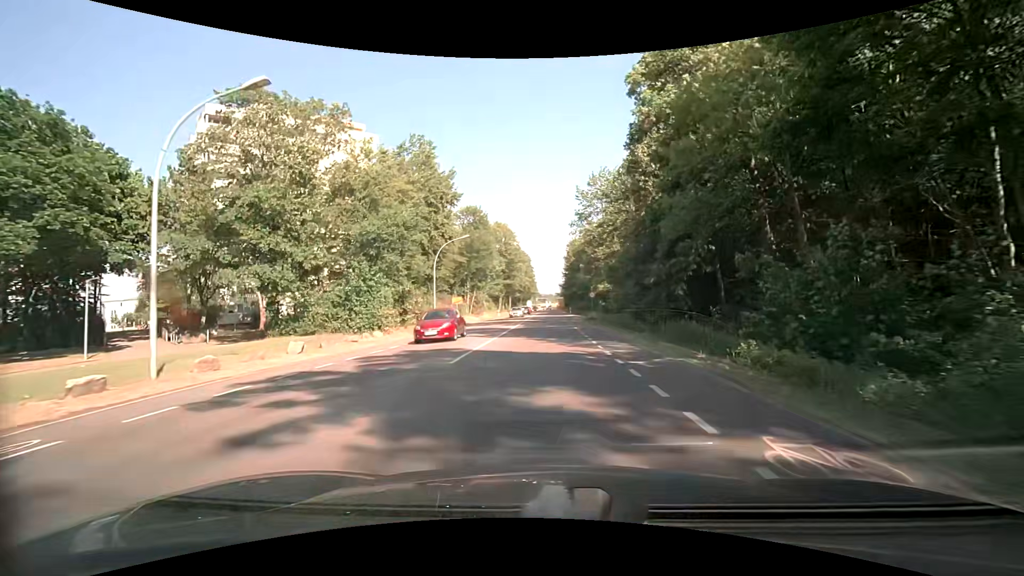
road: tertiary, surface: asphalt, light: Day
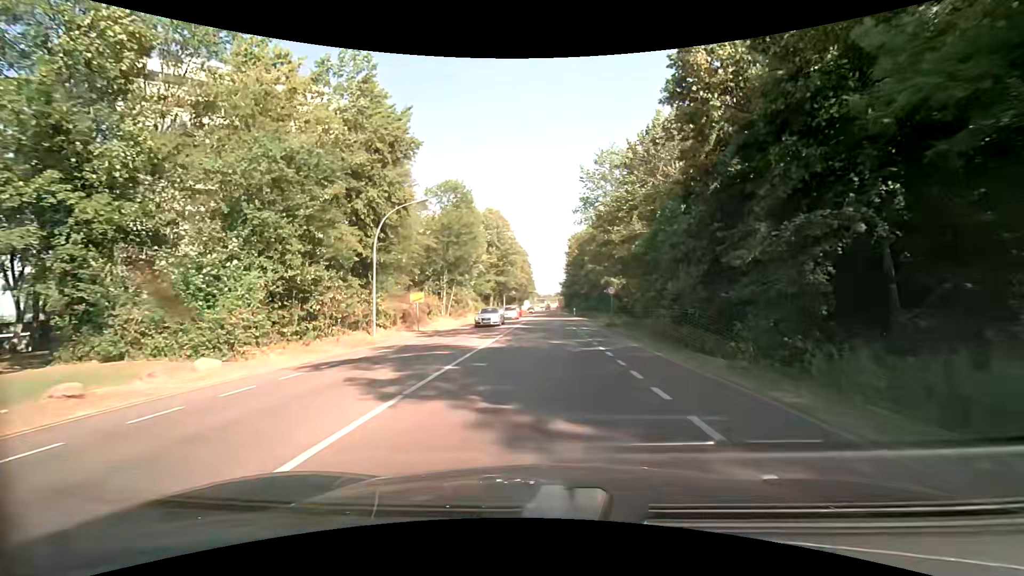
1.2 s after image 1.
(+0.1, +14.6) m; +1°
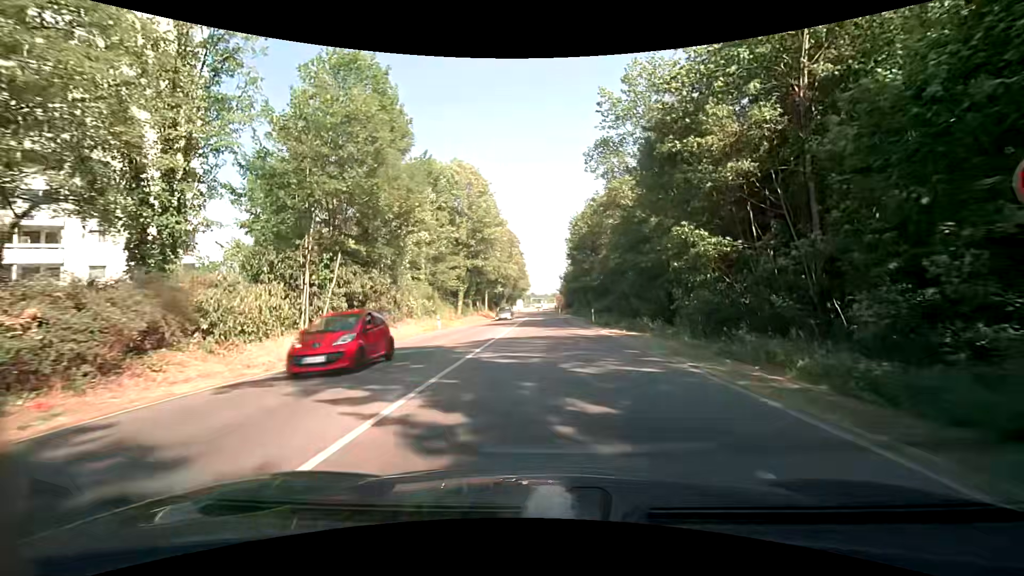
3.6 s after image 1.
(0.0, +28.8) m; +1°
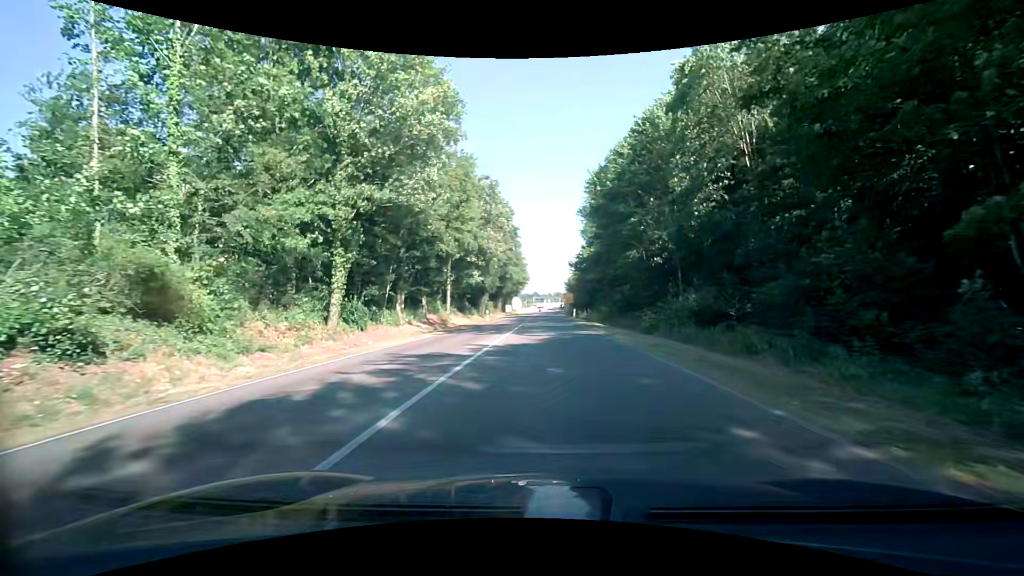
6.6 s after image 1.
(-0.8, +34.9) m; -1°
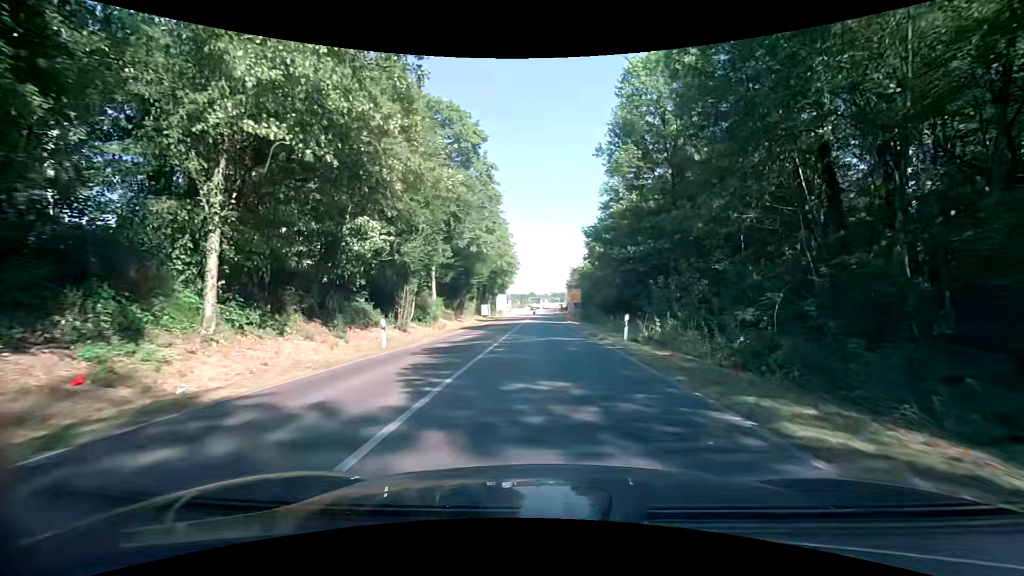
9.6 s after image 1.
(-0.1, +34.1) m; 0°
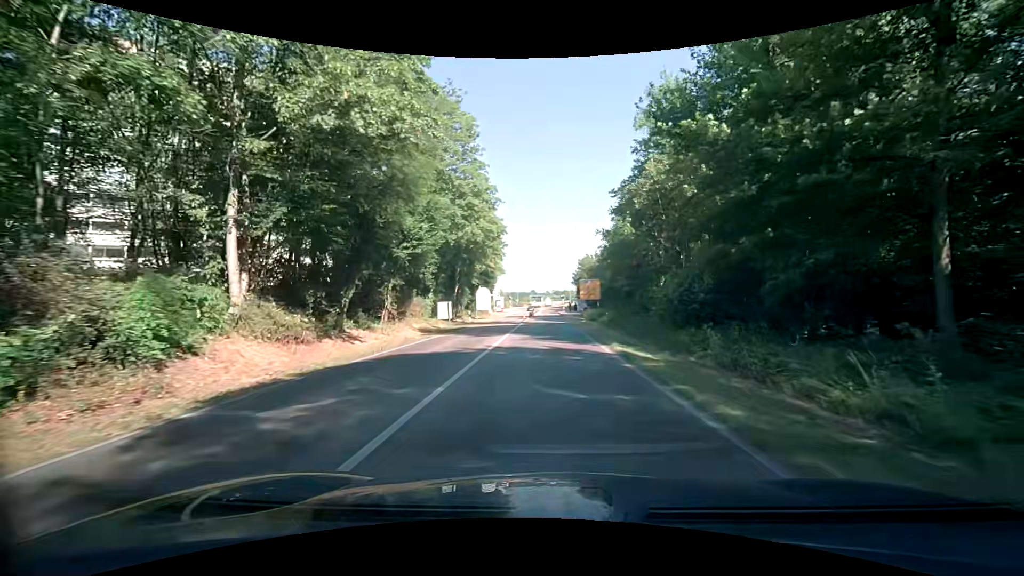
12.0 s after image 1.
(-0.1, +27.3) m; -1°
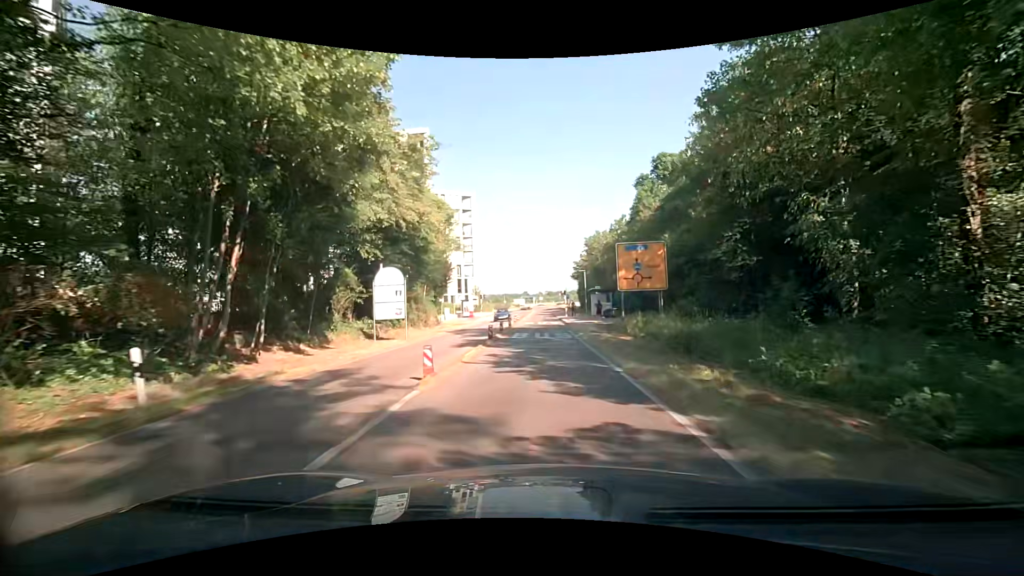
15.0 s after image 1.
(+0.4, +34.0) m; 0°
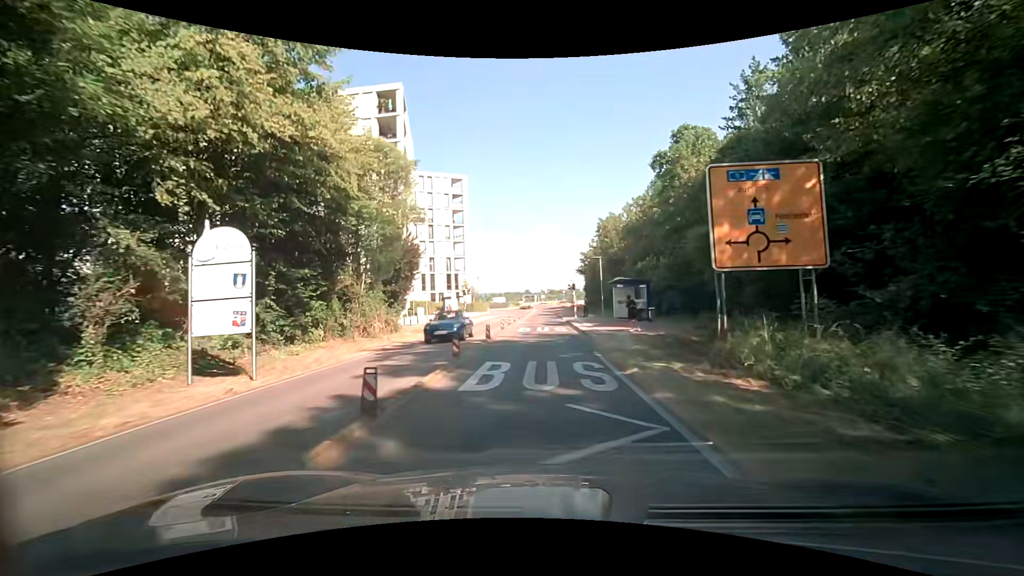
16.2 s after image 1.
(+0.2, +13.4) m; +1°
(0, +10) (0, +20) (0, +30) (0, +40) (0, +50) (0, +60) (0, +70) (0, +80) (0, +90) (0, +100) m
